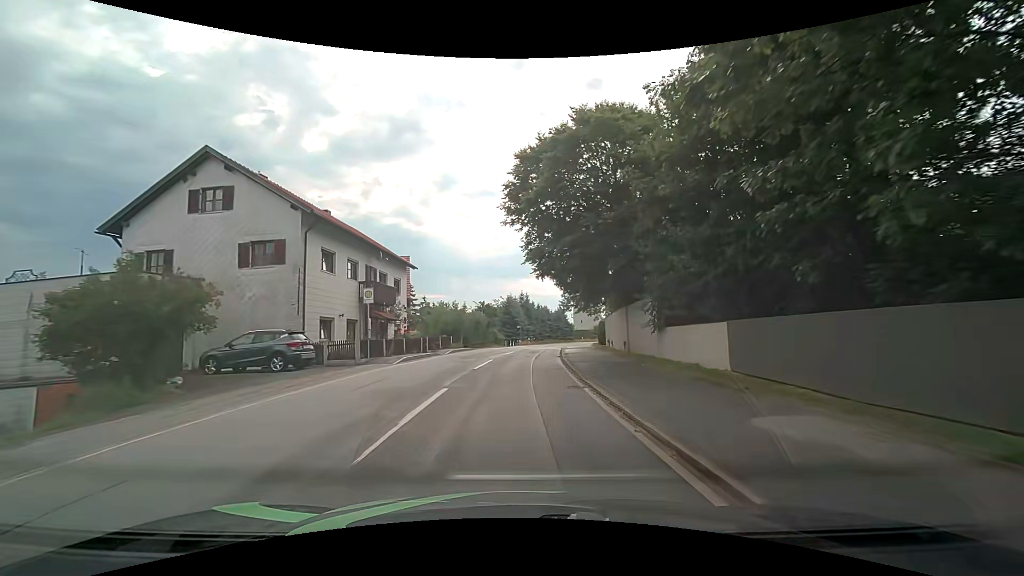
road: tertiary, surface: asphalt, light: Day
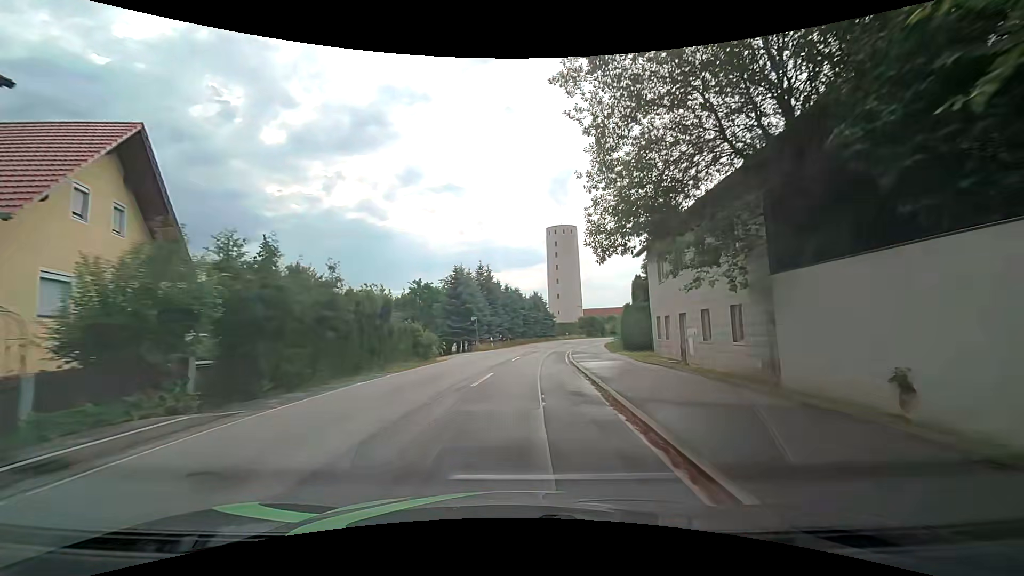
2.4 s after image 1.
(+1.2, +28.9) m; +5°
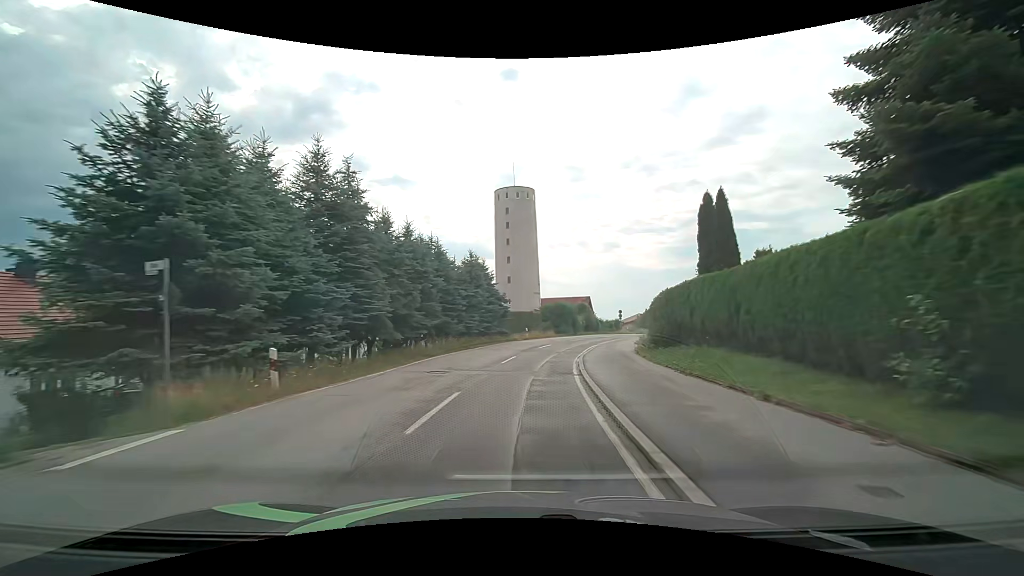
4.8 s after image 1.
(+1.3, +30.0) m; +6°
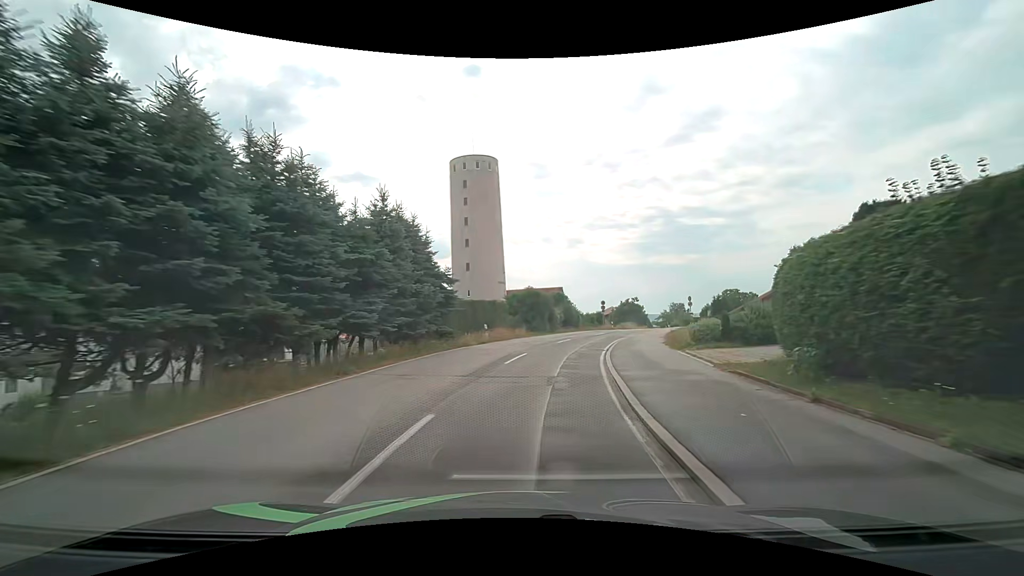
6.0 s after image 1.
(+0.4, +15.2) m; +4°
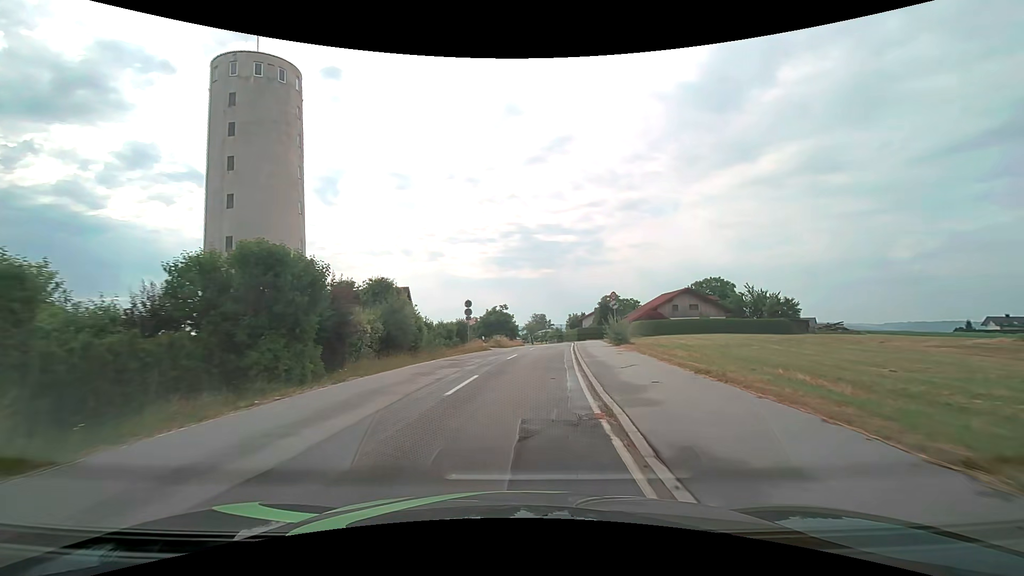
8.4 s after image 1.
(+3.9, +28.6) m; +16°
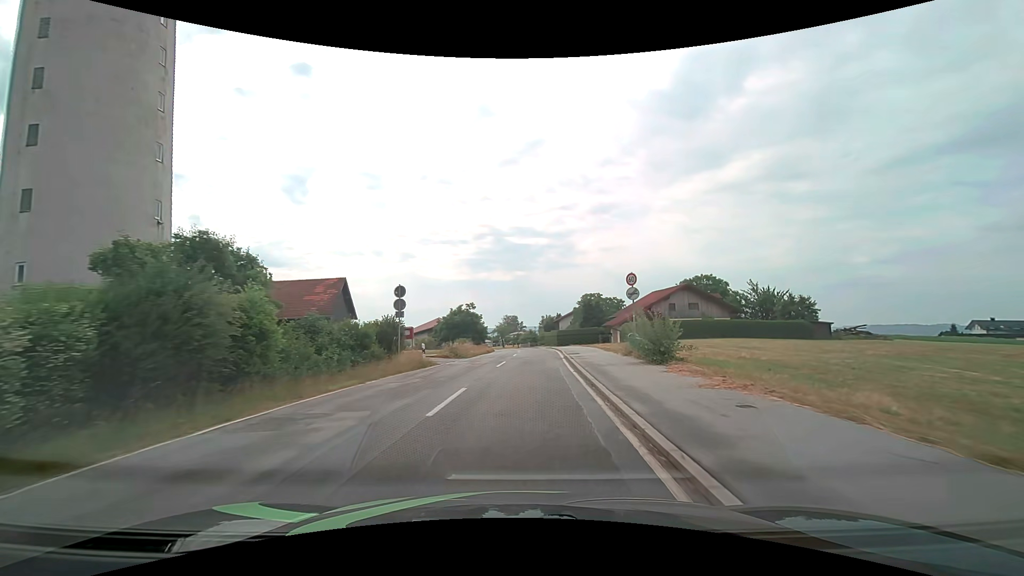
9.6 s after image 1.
(+0.5, +14.0) m; +3°
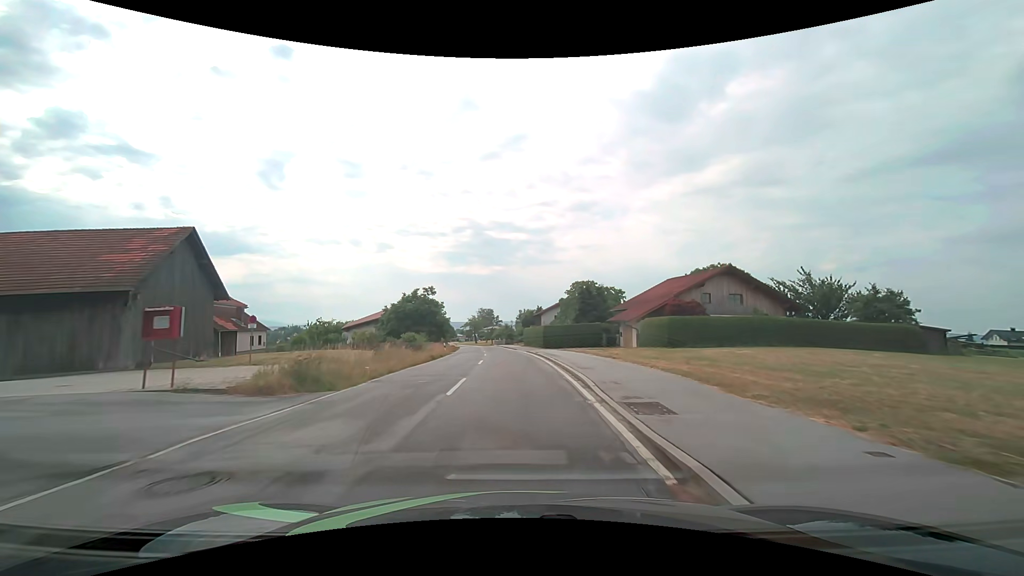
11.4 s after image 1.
(+0.7, +21.3) m; +3°
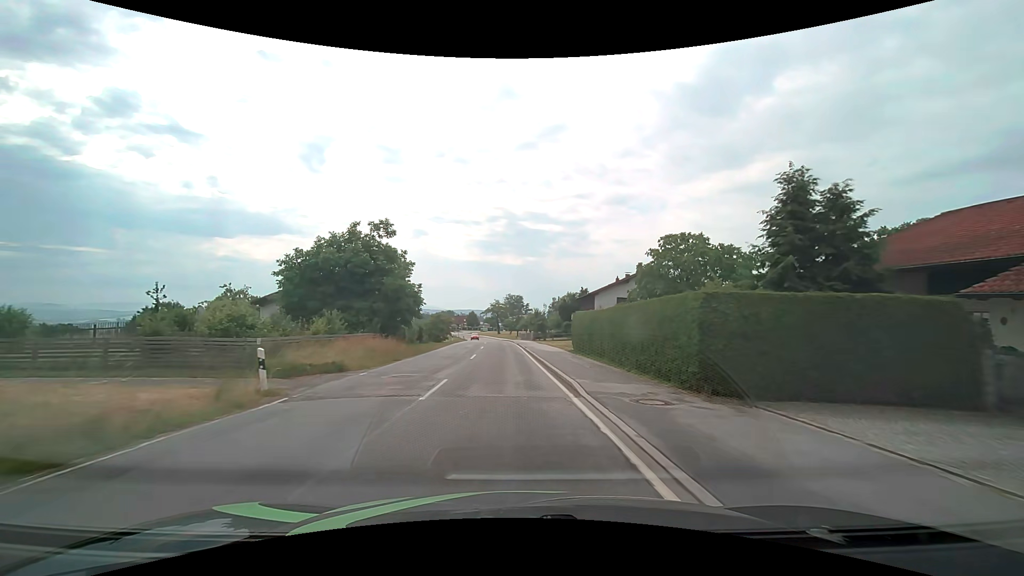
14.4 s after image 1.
(-0.4, +37.7) m; -3°
(0, +10) (0, +20) (-1, +30) (-1, +40) (-1, +50) (-2, +60) (-3, +70) (-3, +80) (-4, +90) (-5, +100) m
